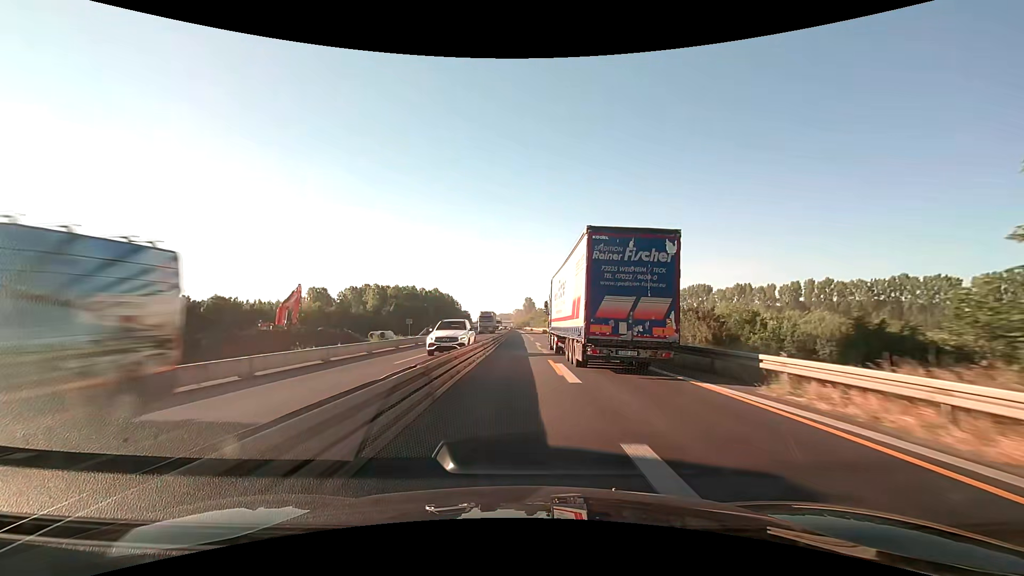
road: motorway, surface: asphalt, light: Day
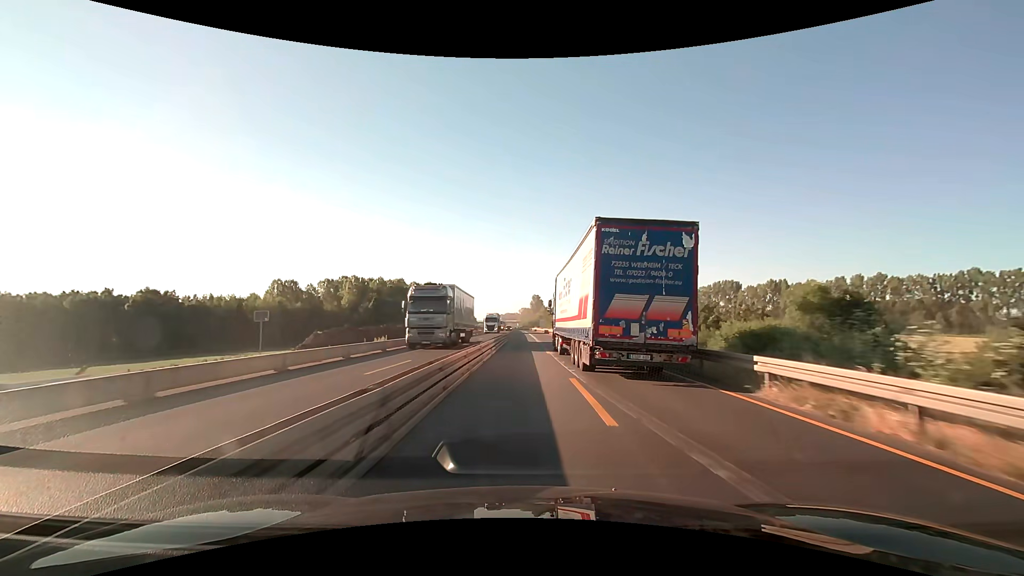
(-0.3, +40.6) m; -1°
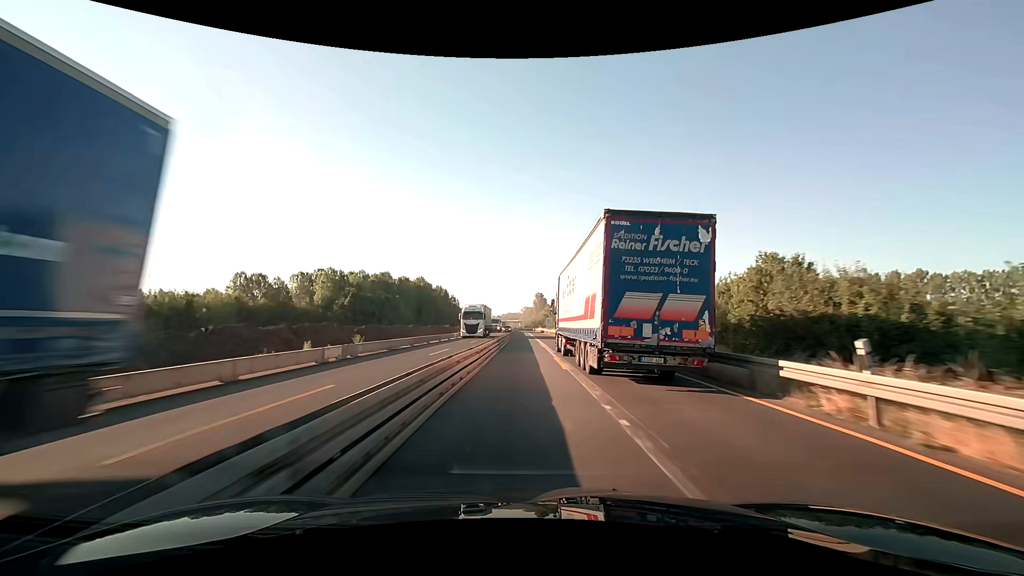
(-0.1, +27.2) m; 0°
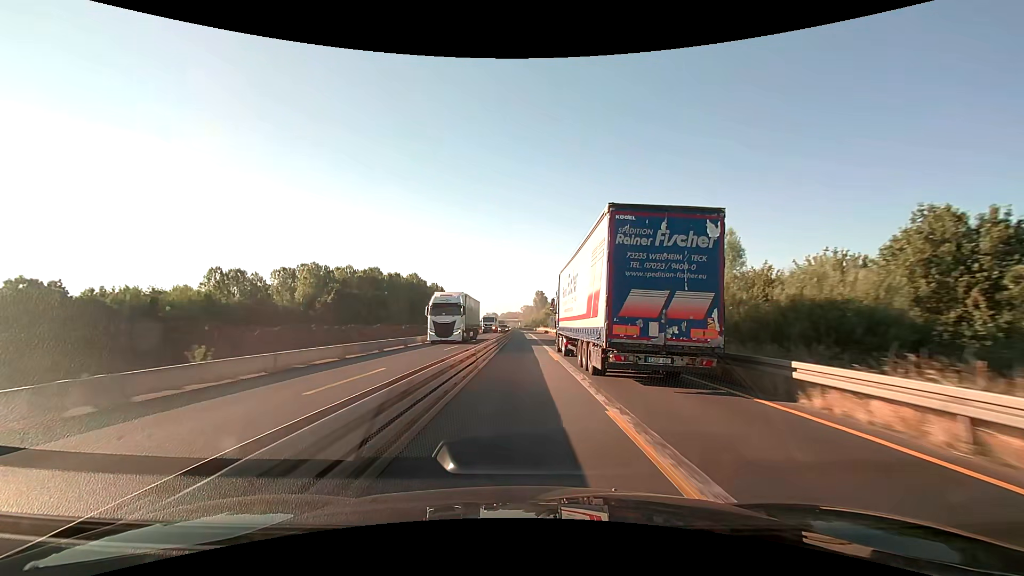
(0.0, +13.6) m; 0°
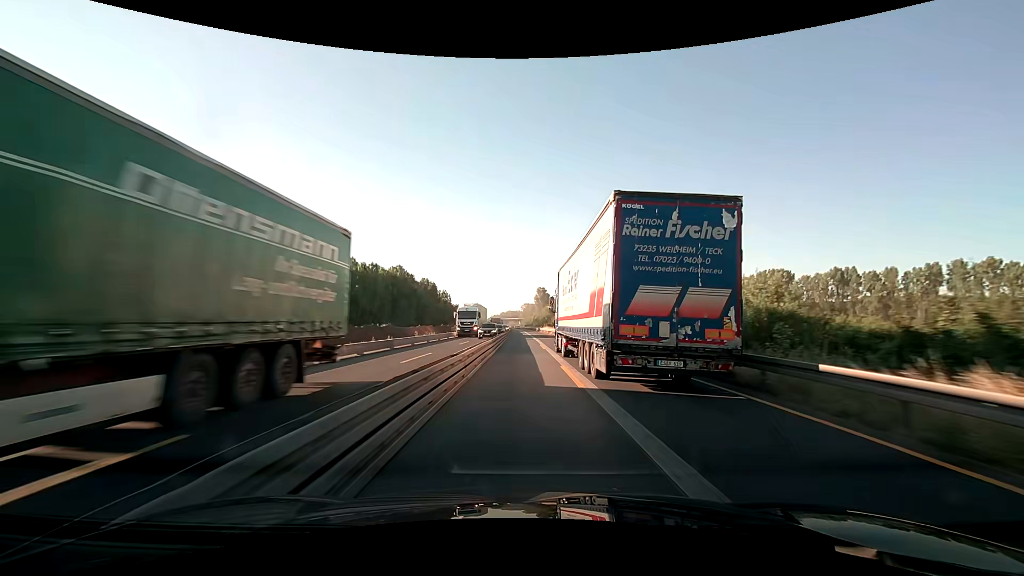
(0.0, +27.3) m; 0°
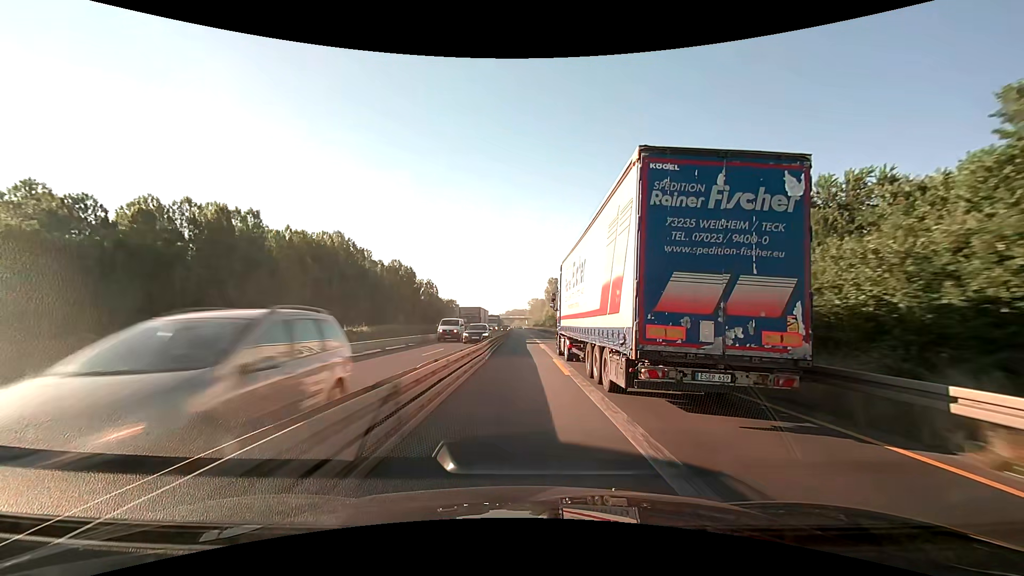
(-0.5, +68.2) m; -1°
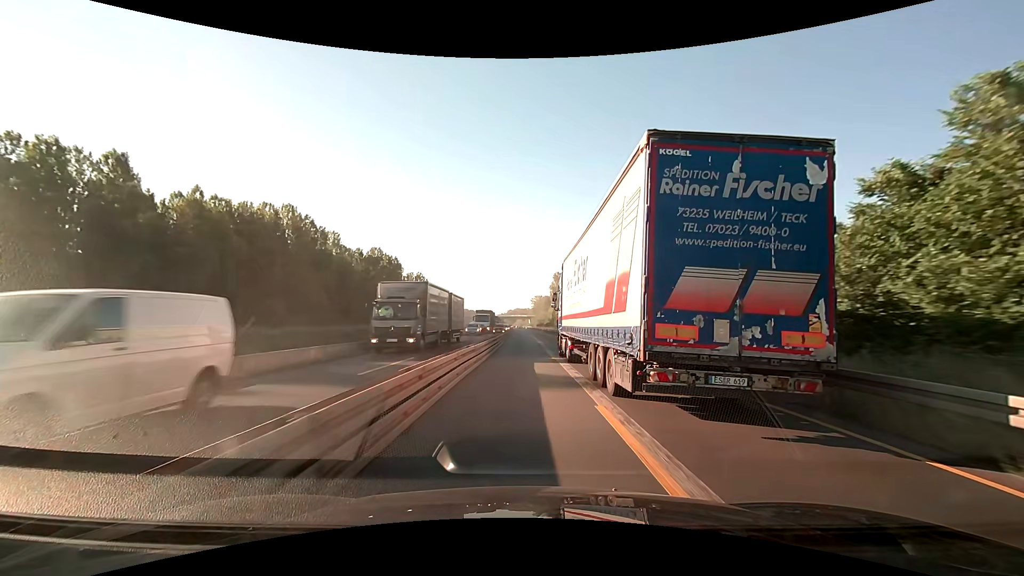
(-0.1, +26.8) m; 0°
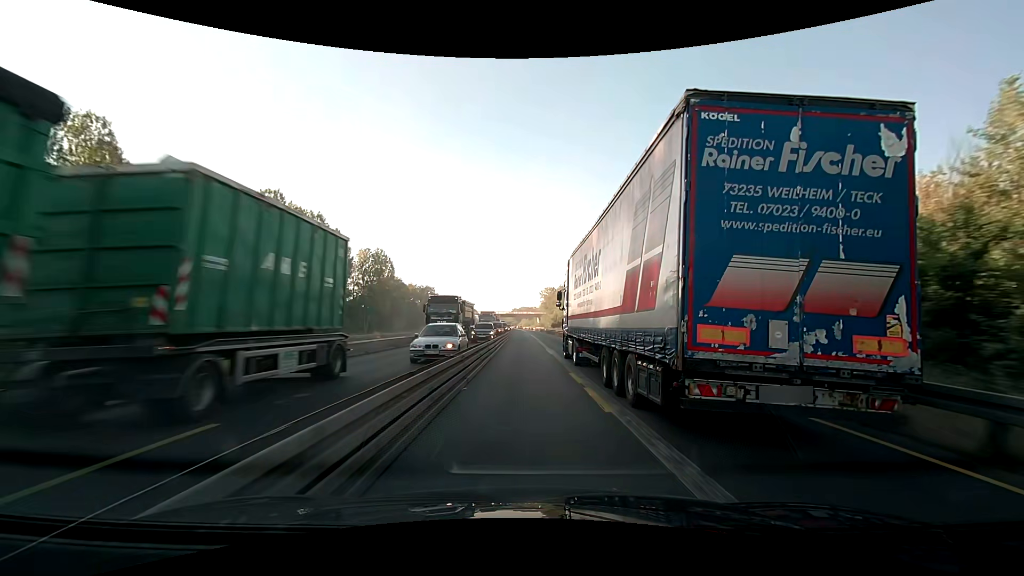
(-0.5, +66.9) m; -1°
(0, +10) (0, +20) (0, +30) (0, +40) (0, +50) (0, +60) (0, +70) (0, +80) (0, +90) (-1, +100) m
